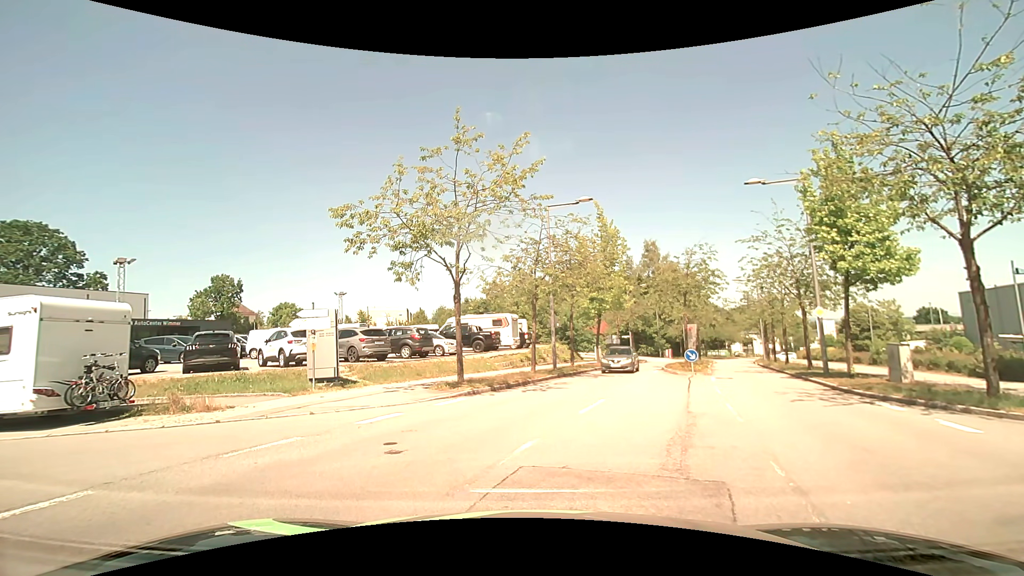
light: Day
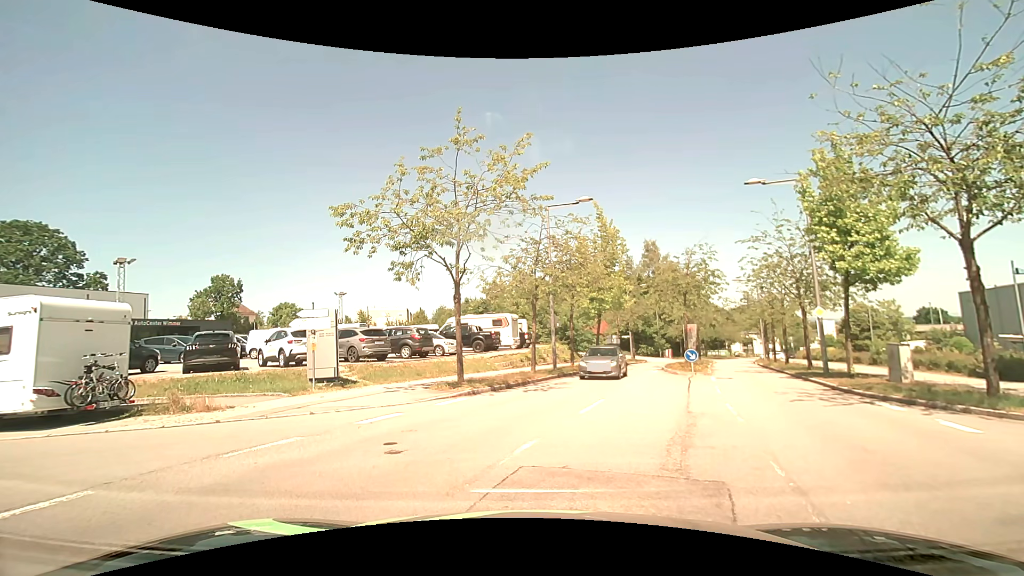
(0.0, 0.0) m; 0°
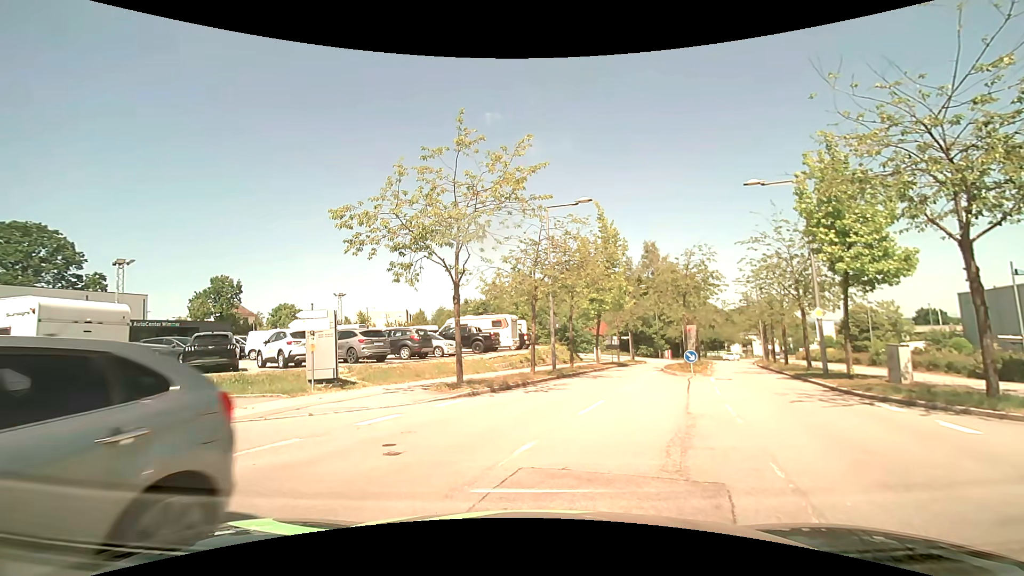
(0.0, 0.0) m; 0°
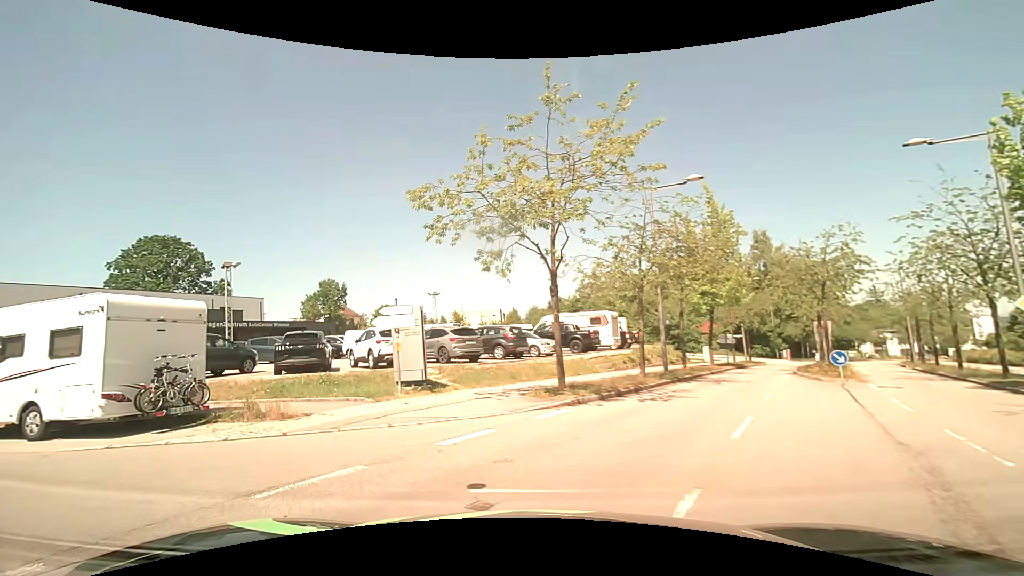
(-0.1, +2.5) m; -9°
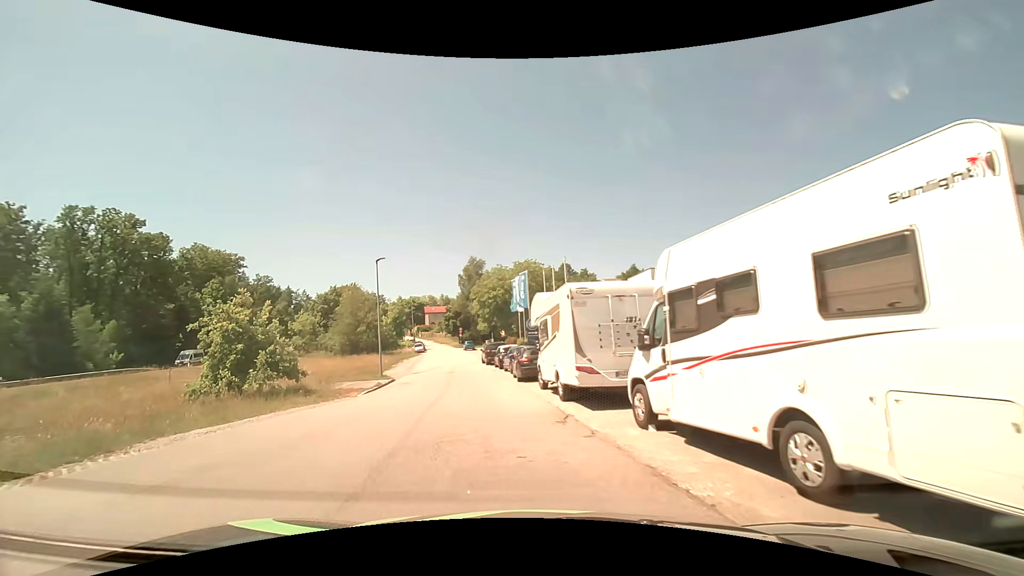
(-5.3, +6.9) m; -65°
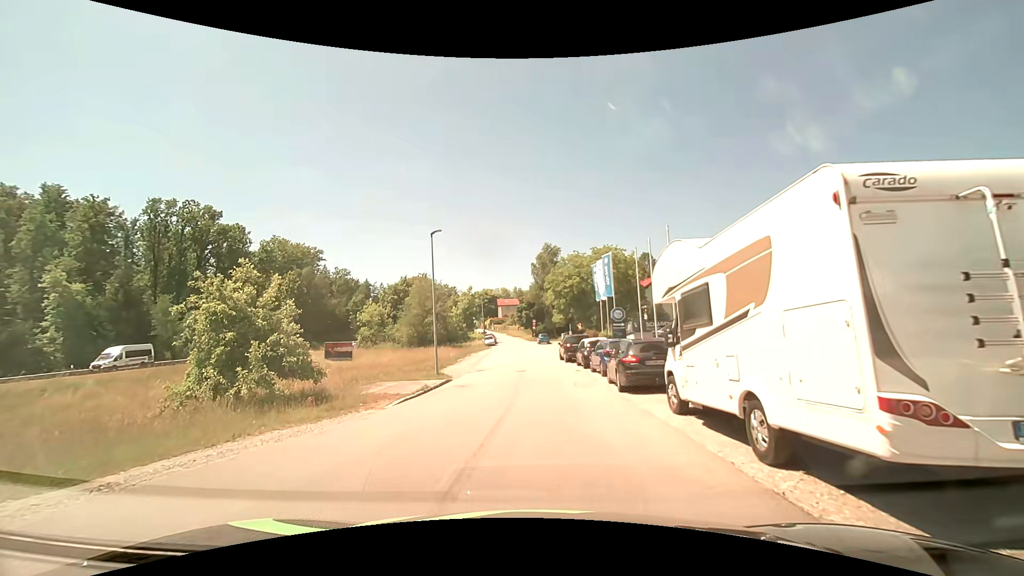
(-0.7, +6.9) m; -9°
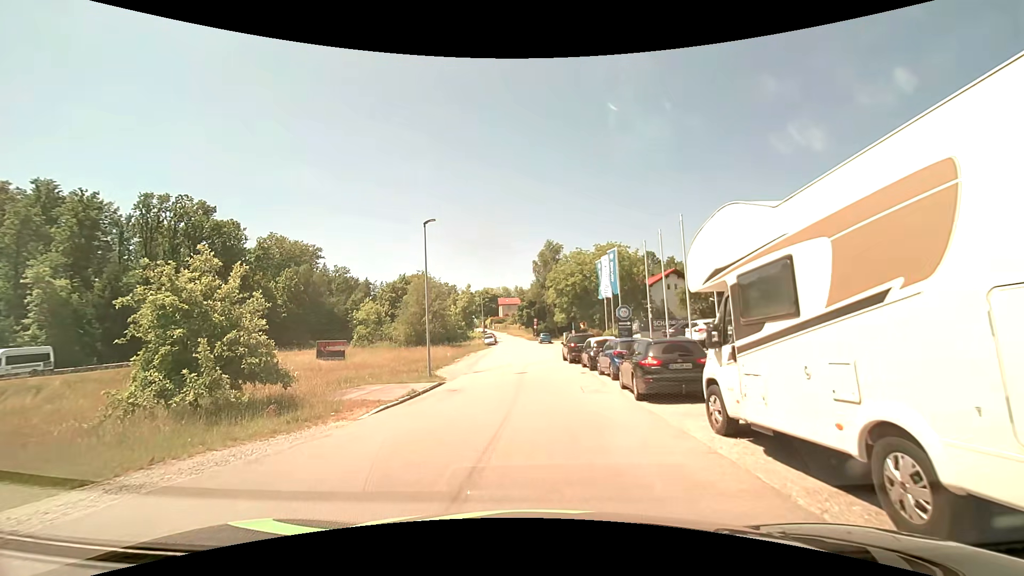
(0.0, +2.2) m; 0°
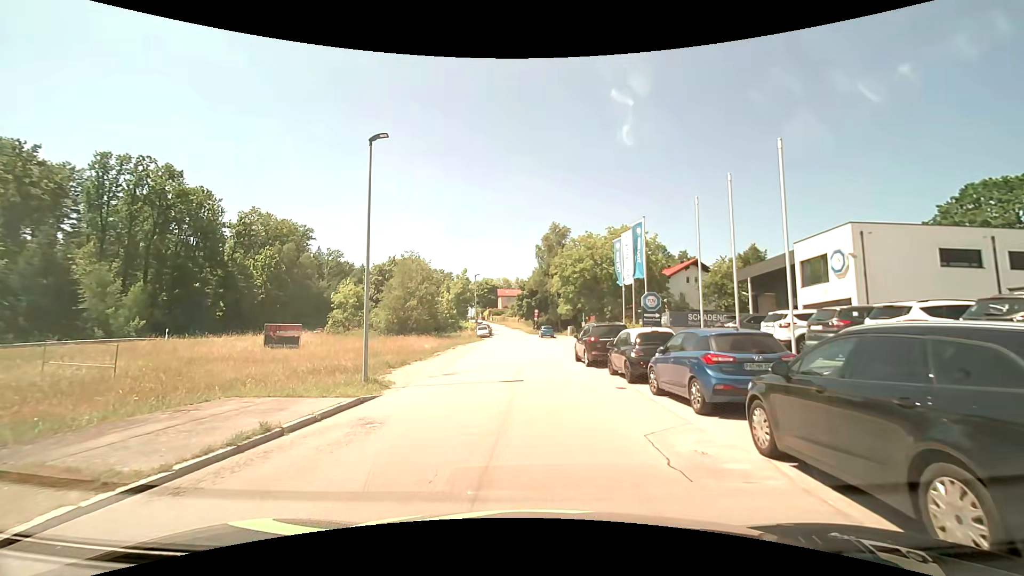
(+0.1, +9.3) m; 0°
